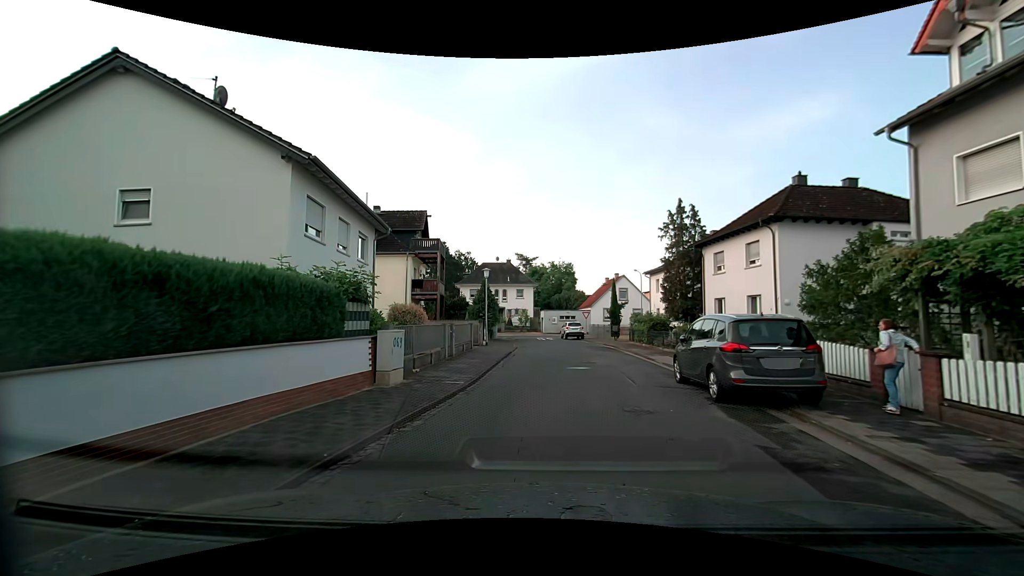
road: residential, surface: asphalt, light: Day
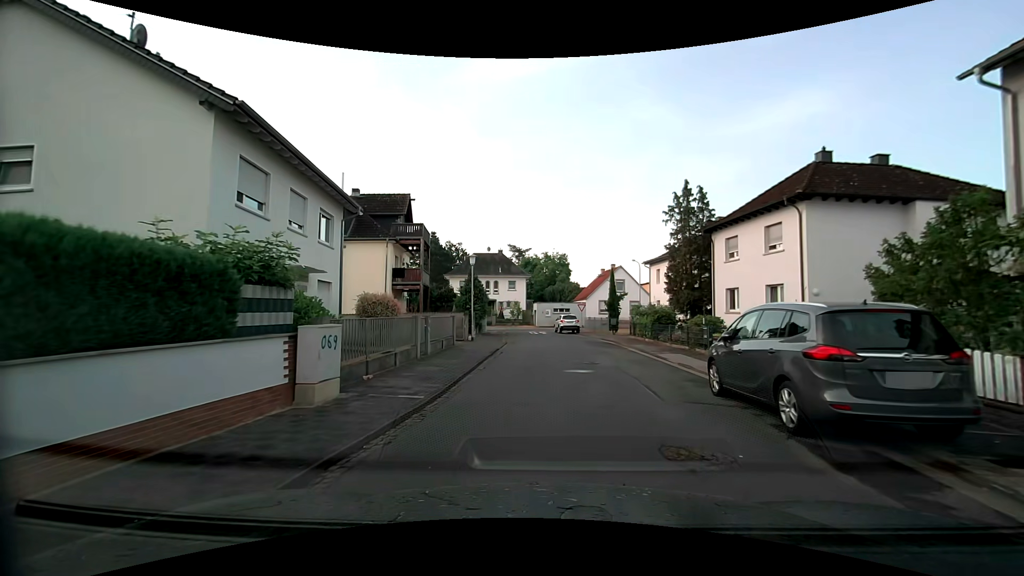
(0.0, +3.3) m; 0°
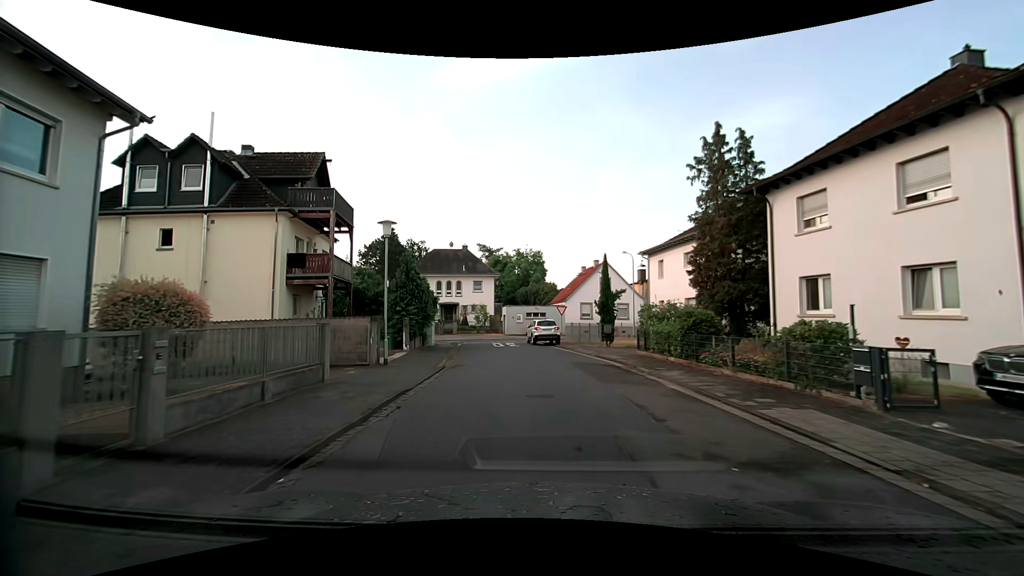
(+0.4, +11.2) m; +3°
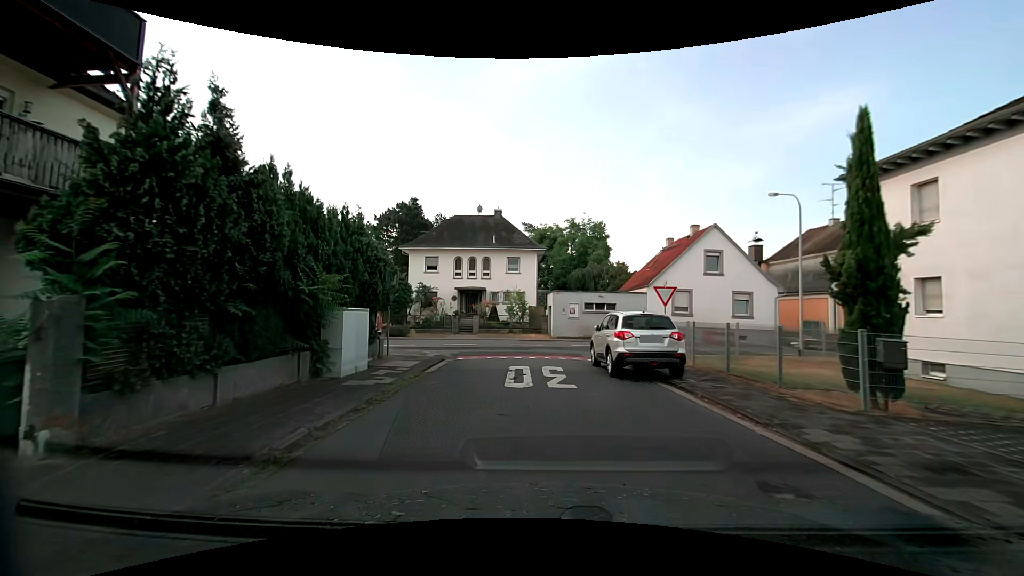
(-0.9, +19.1) m; -7°
